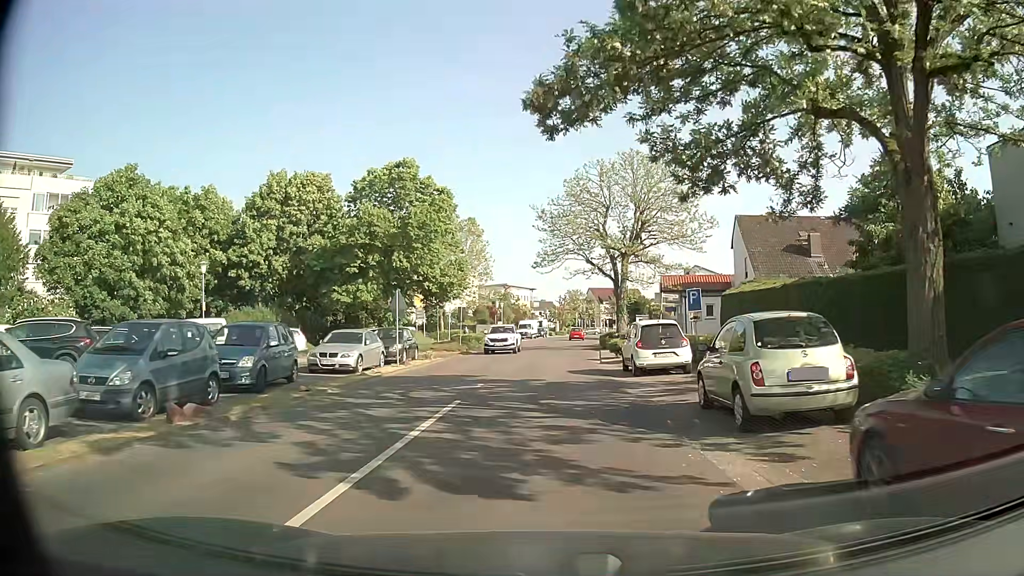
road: tertiary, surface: asphalt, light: Day
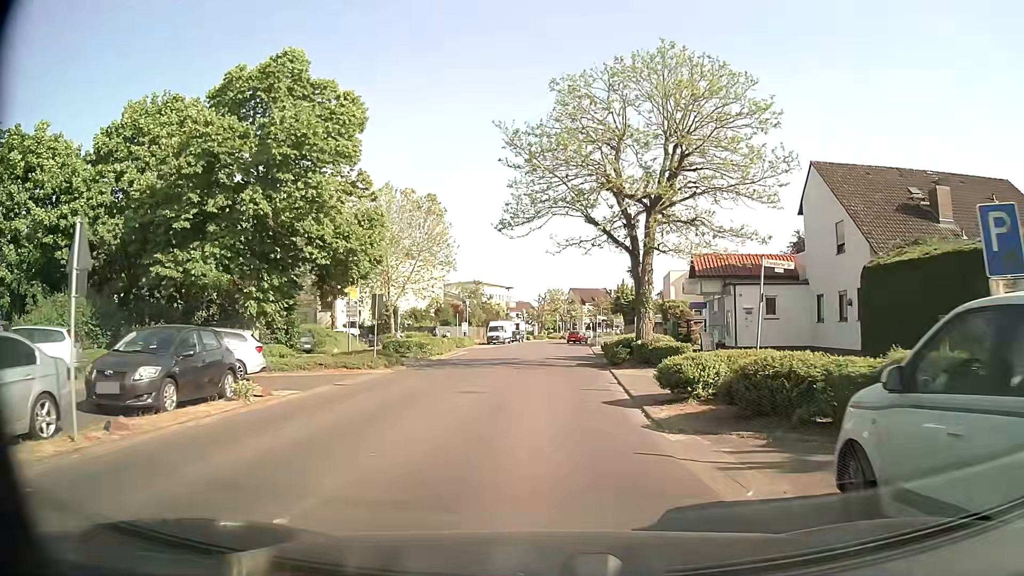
(+0.4, +17.2) m; +2°
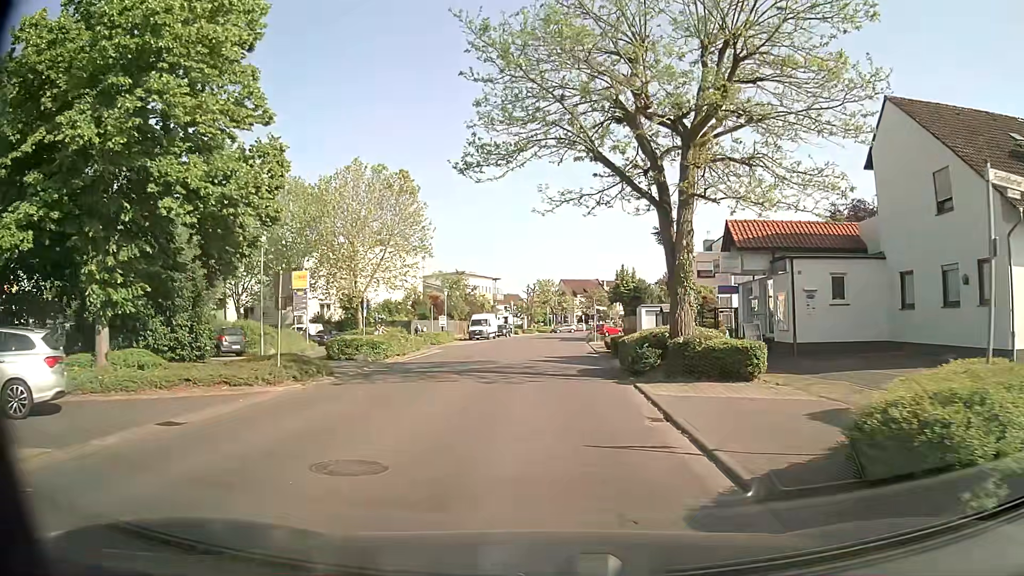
(+0.1, +8.7) m; +1°
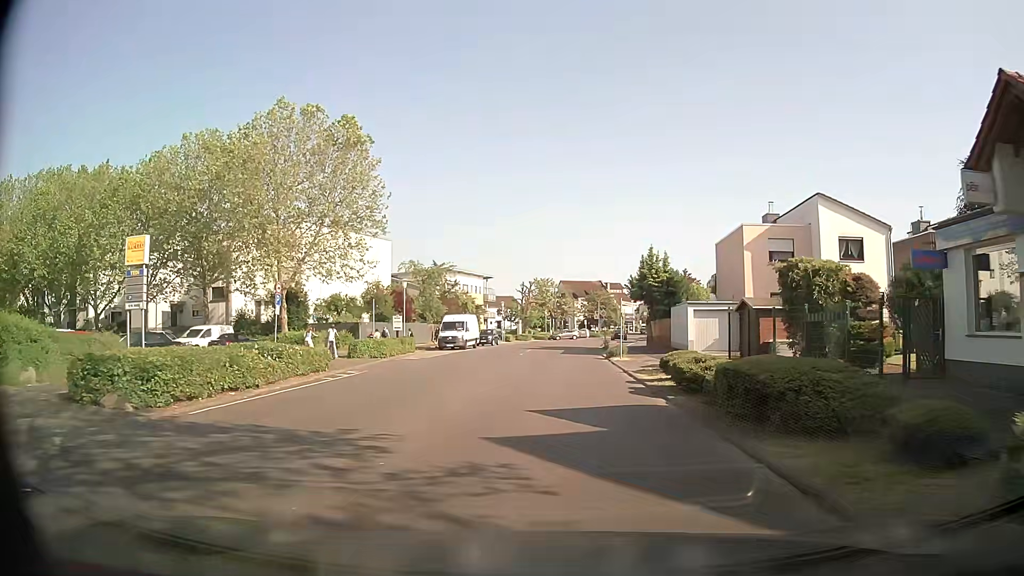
(+0.1, +17.7) m; 0°
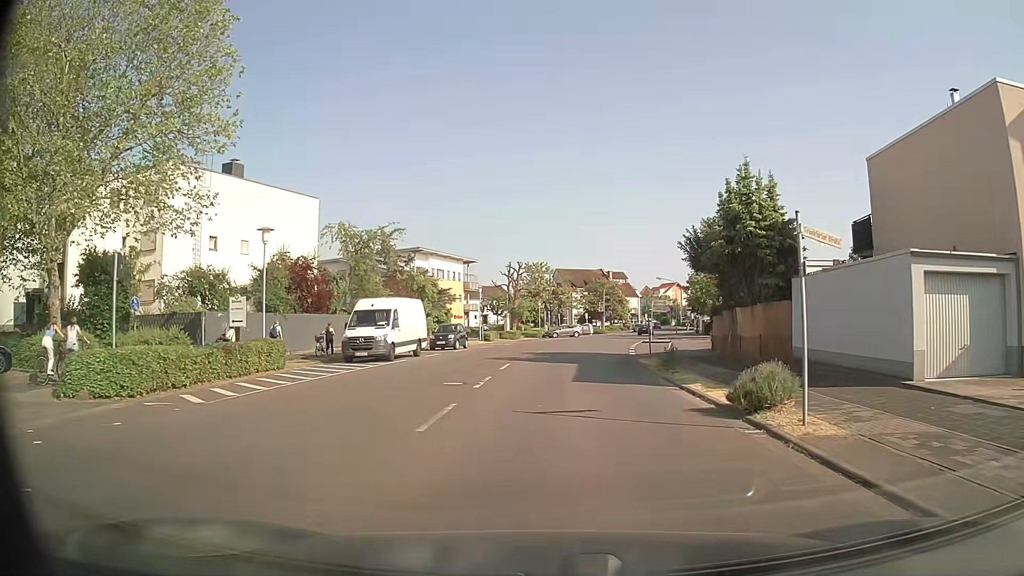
(+0.1, +22.6) m; 0°
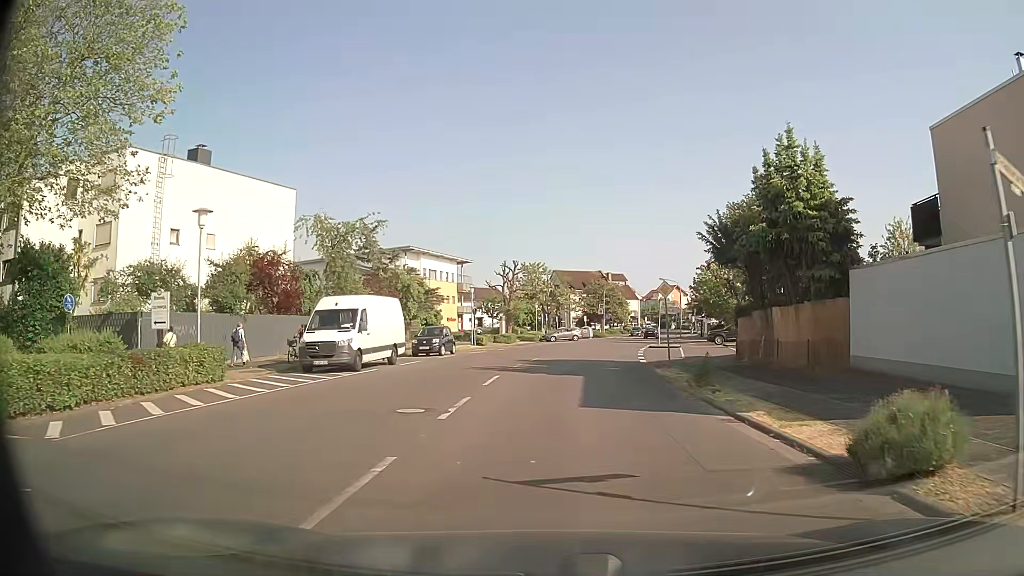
(0.0, +4.6) m; 0°
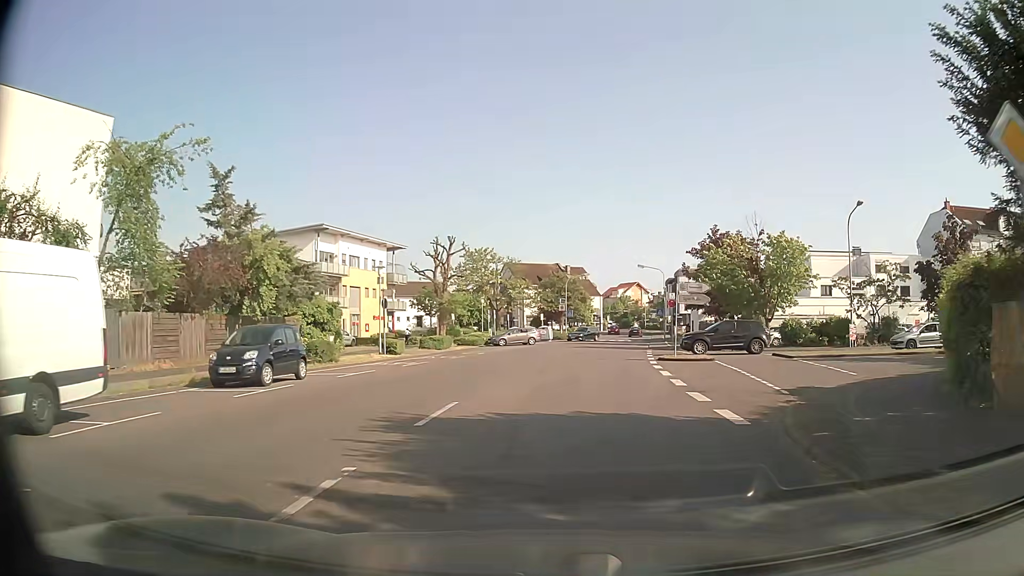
(+0.5, +18.4) m; +4°
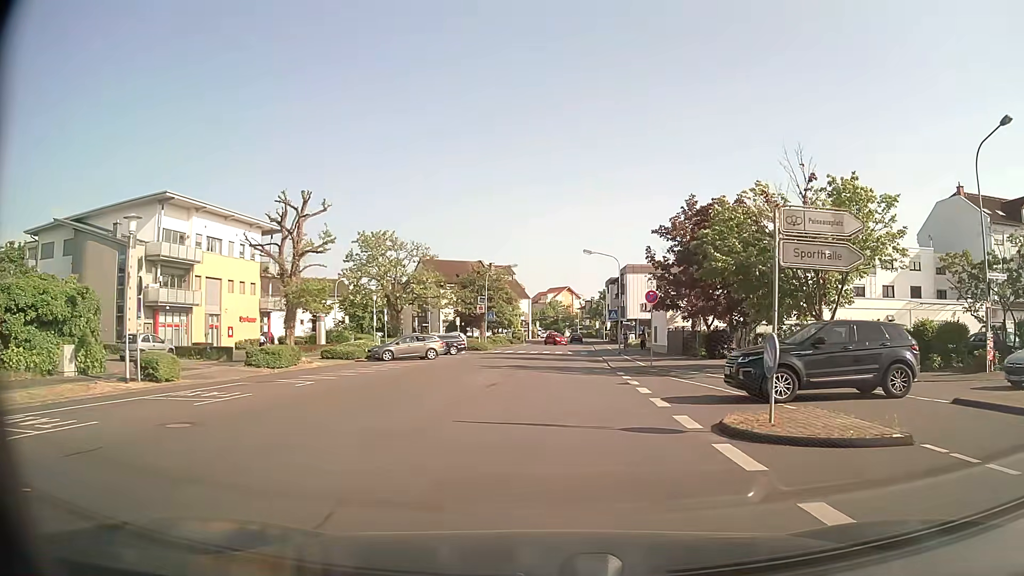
(+1.0, +18.6) m; +6°
